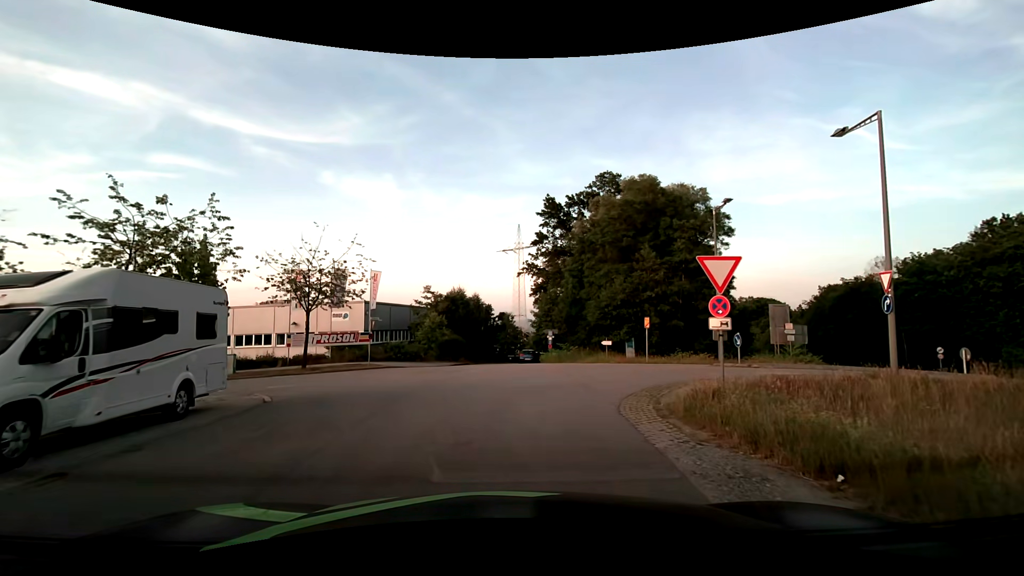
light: Day
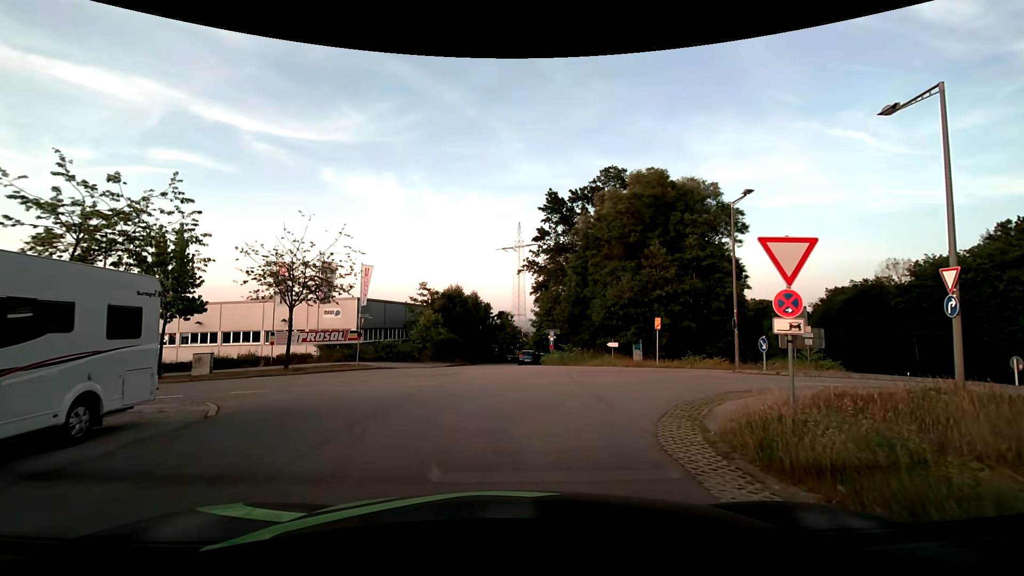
(0.0, +2.3) m; 0°
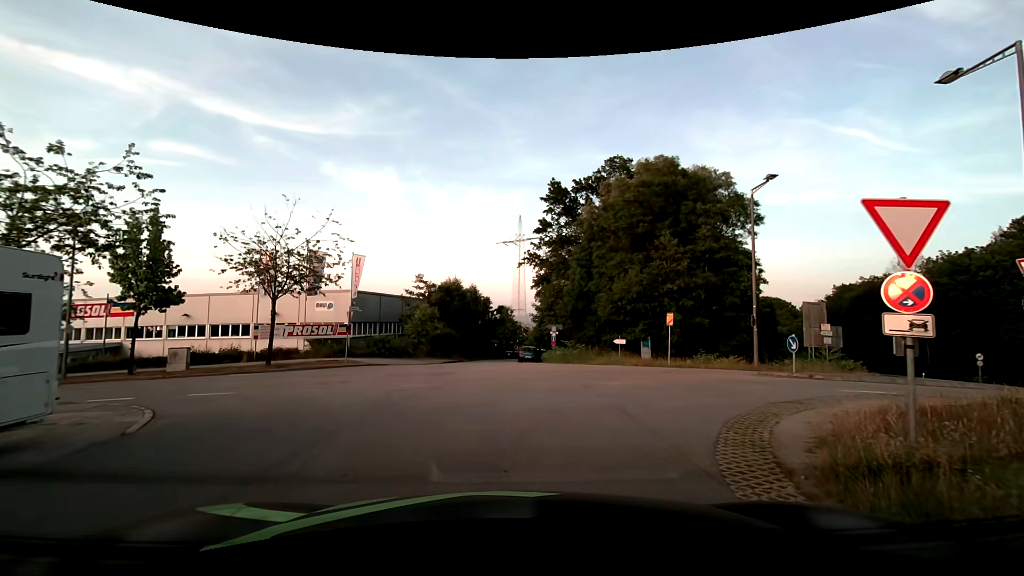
(0.0, +2.1) m; +1°
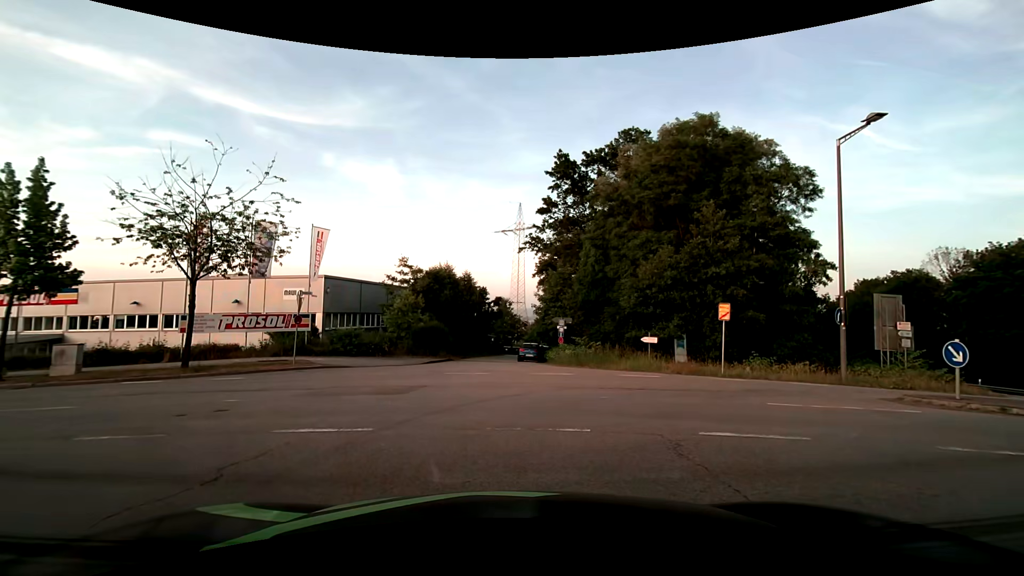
(-0.1, +6.7) m; 0°
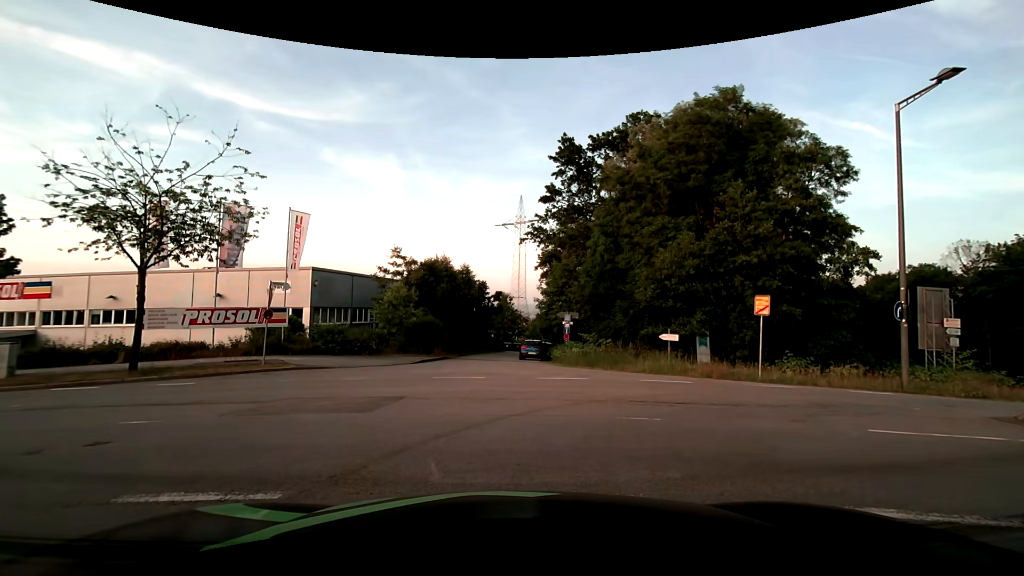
(0.0, +2.7) m; +2°
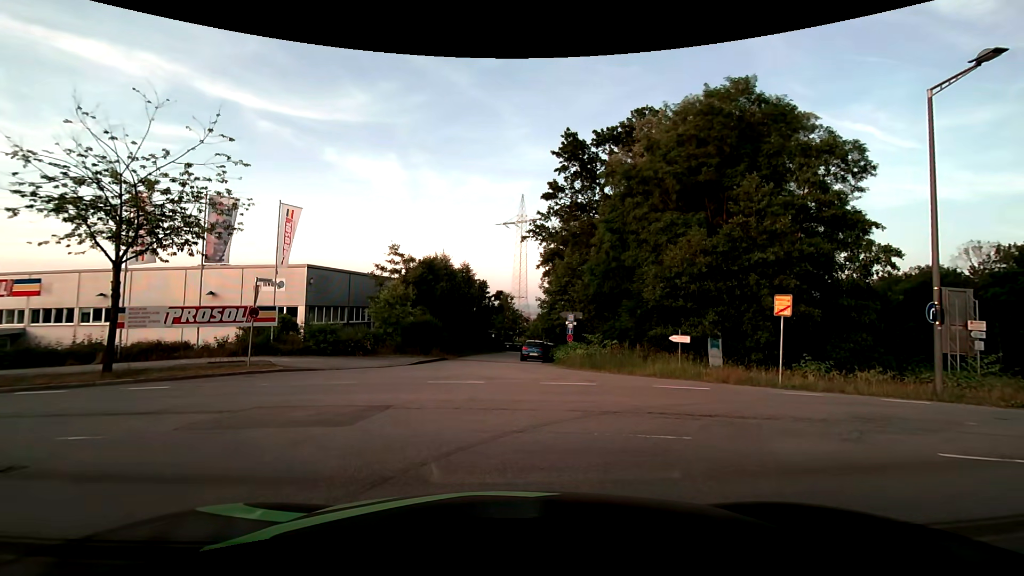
(0.0, +1.1) m; 0°
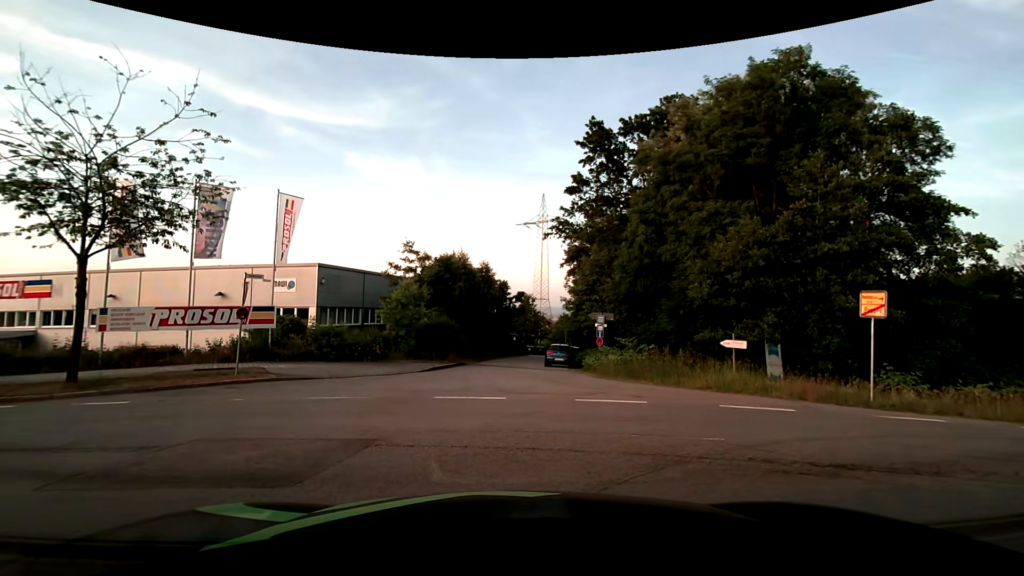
(-0.1, +2.8) m; -4°
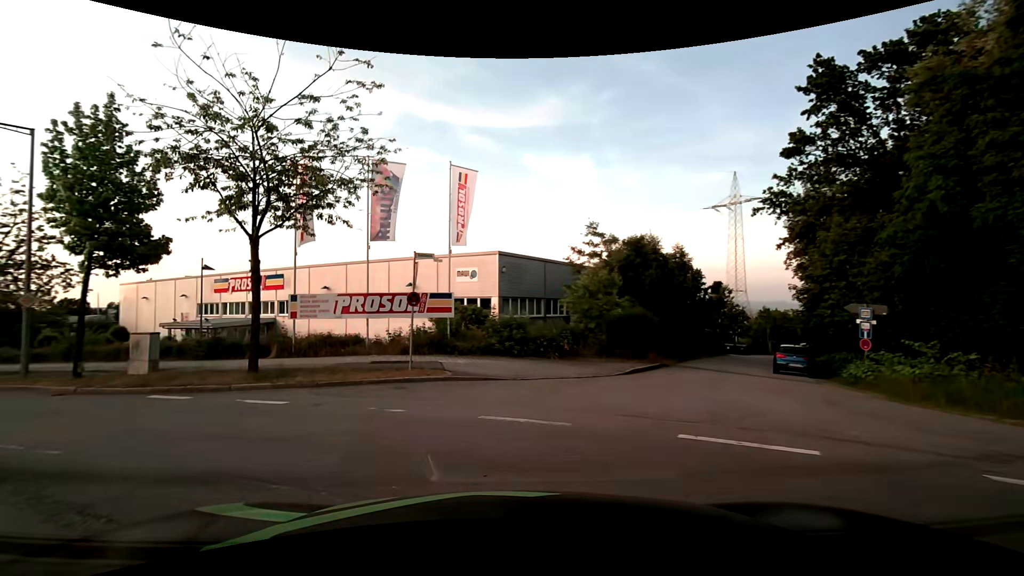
(-0.7, +4.4) m; -21°
